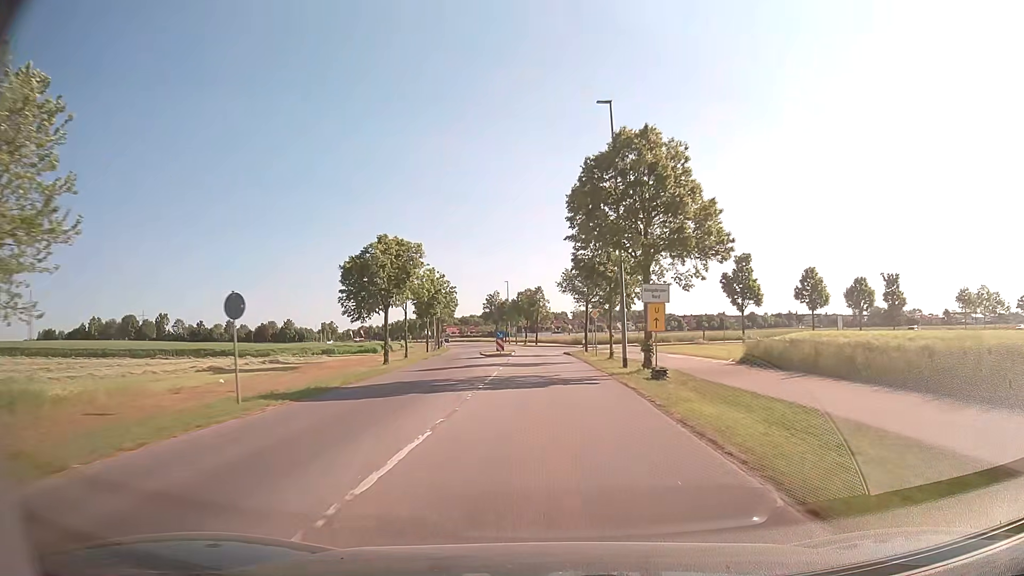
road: tertiary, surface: asphalt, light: Day
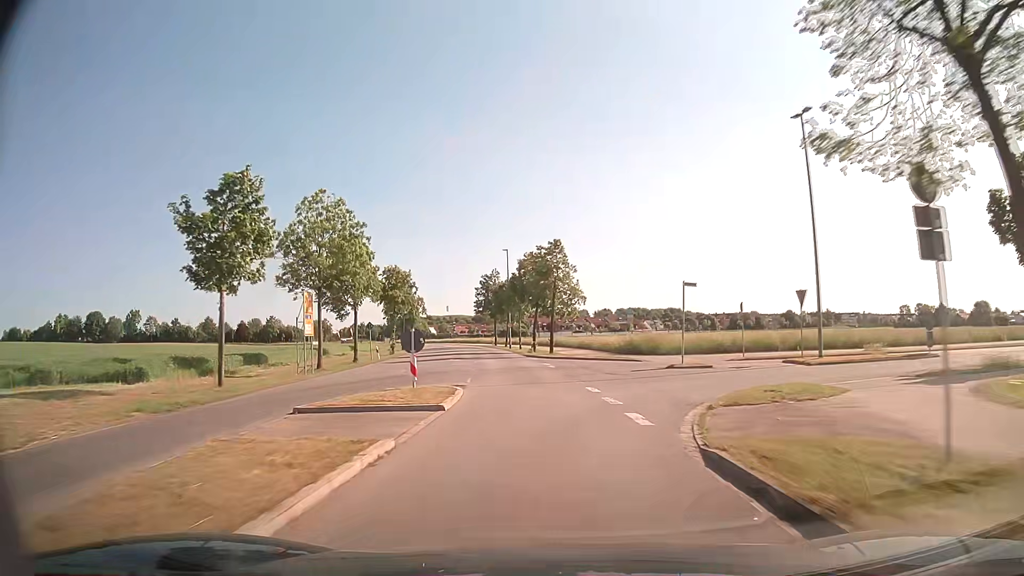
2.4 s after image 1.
(-0.4, +43.3) m; -1°
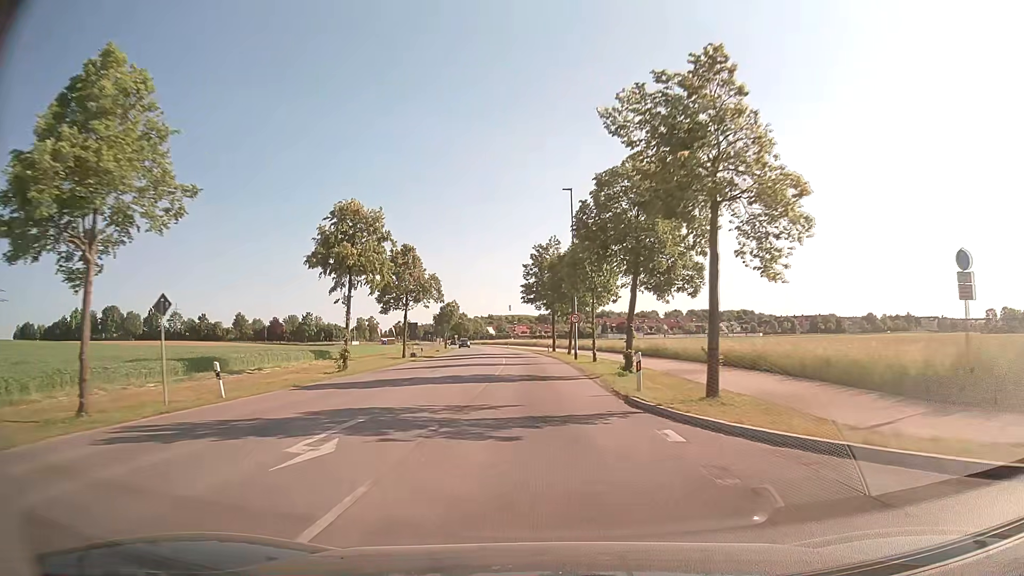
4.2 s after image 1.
(-1.7, +31.5) m; -6°
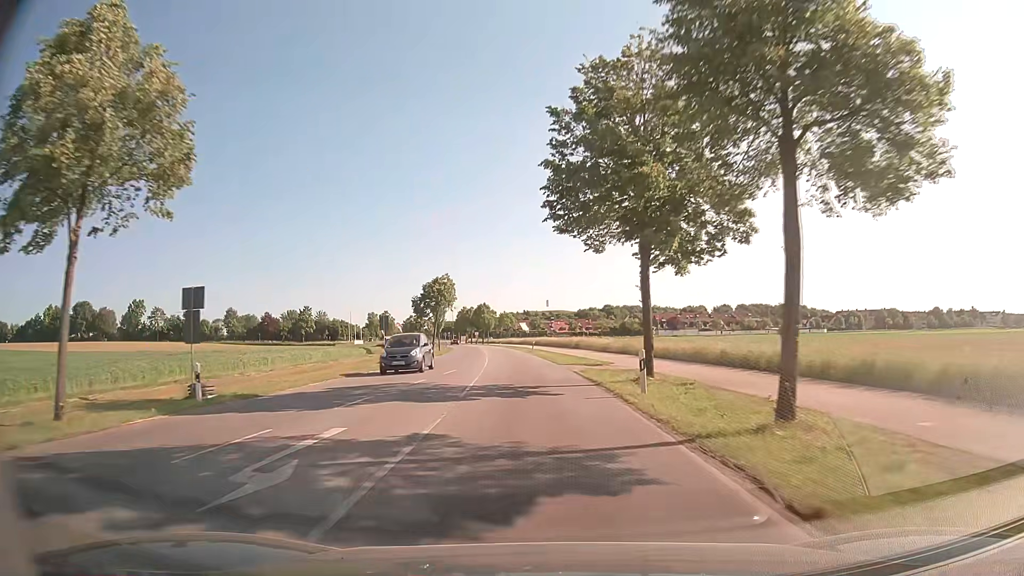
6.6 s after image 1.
(-1.2, +42.1) m; -3°
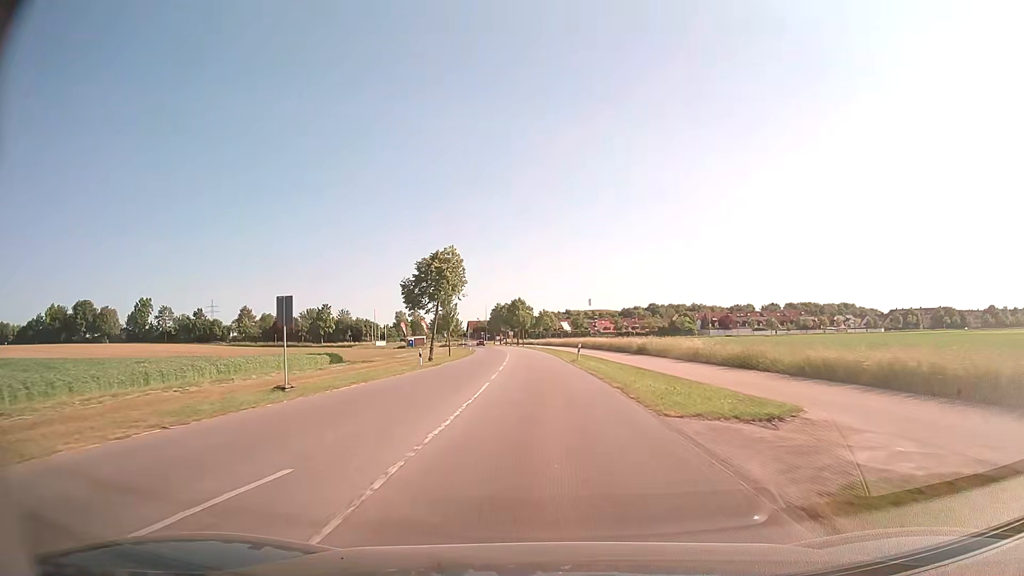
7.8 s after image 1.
(-0.6, +21.1) m; -3°
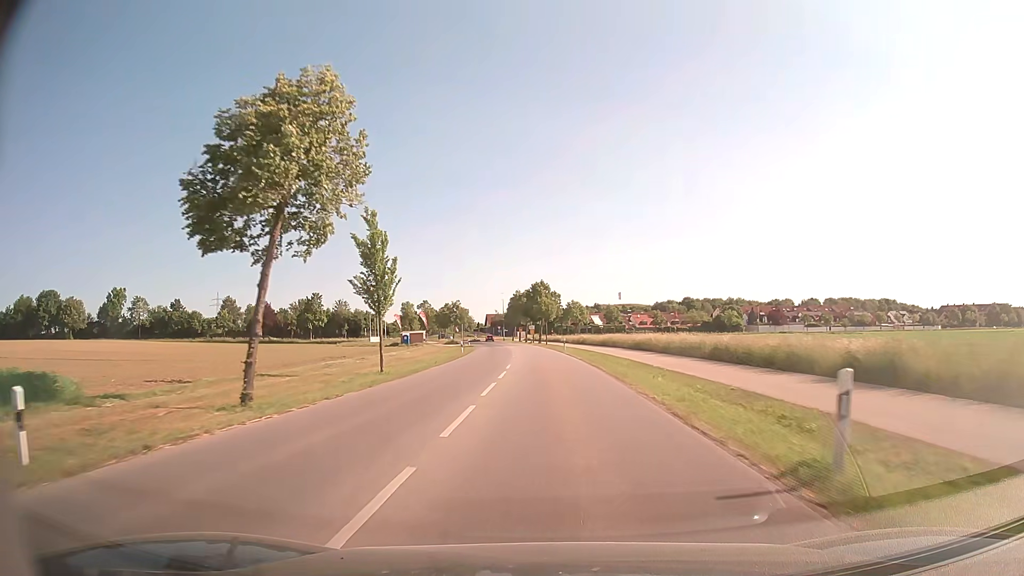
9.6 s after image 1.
(-0.9, +31.5) m; -3°
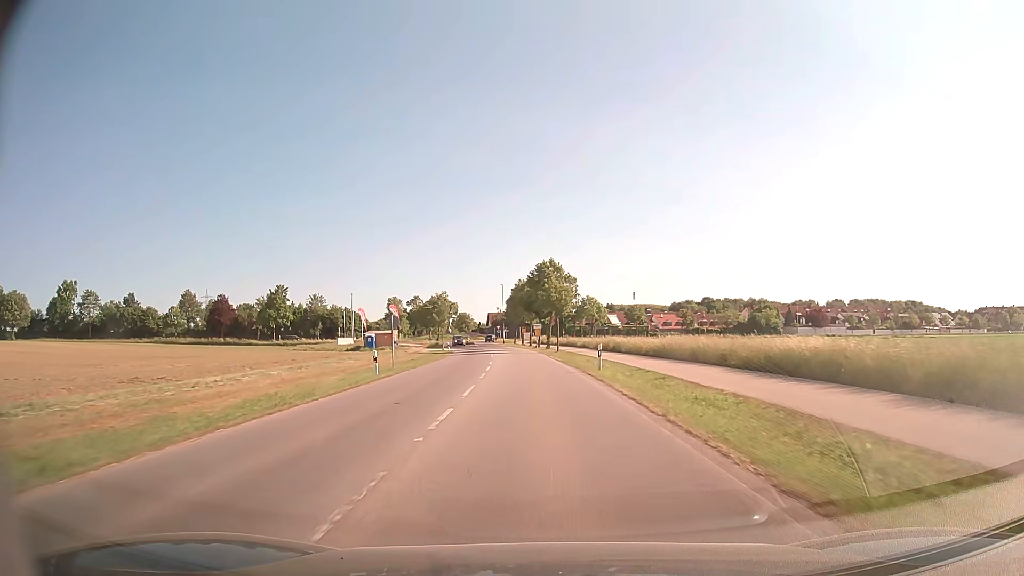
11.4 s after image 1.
(-0.2, +30.2) m; -1°
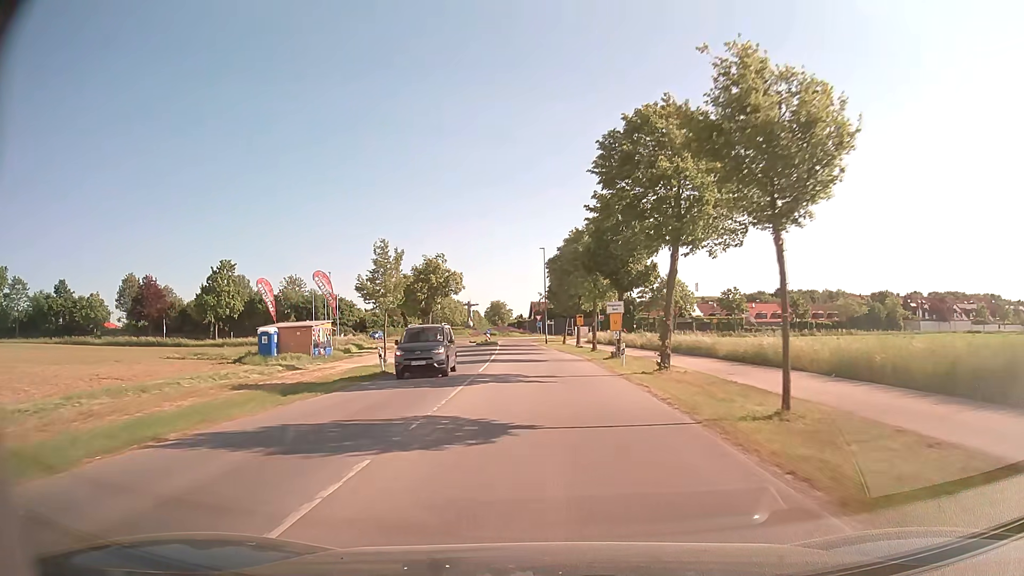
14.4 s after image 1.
(-1.9, +47.6) m; -4°
(0, +10) (0, +20) (-1, +30) (-1, +40) (-2, +50) (-2, +60) (-3, +70) (-4, +80) (-3, +90) (+2, +99) m
